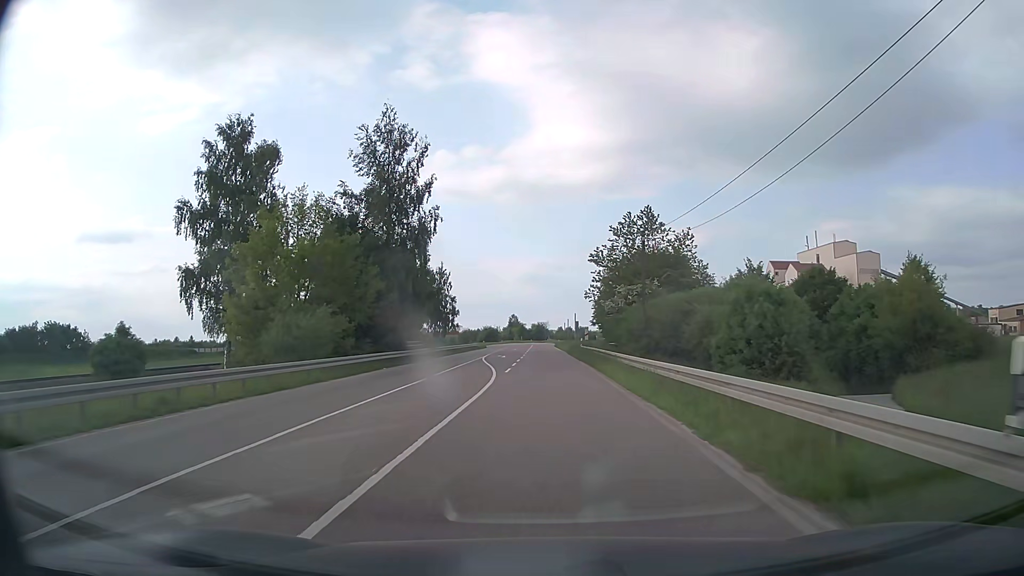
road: secondary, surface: asphalt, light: Day
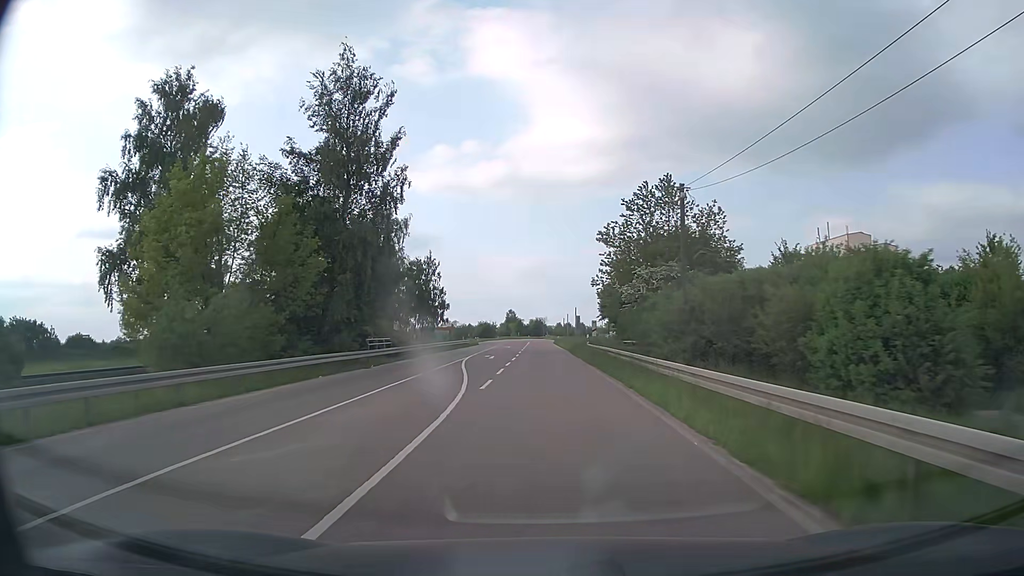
(0.0, +9.6) m; 0°
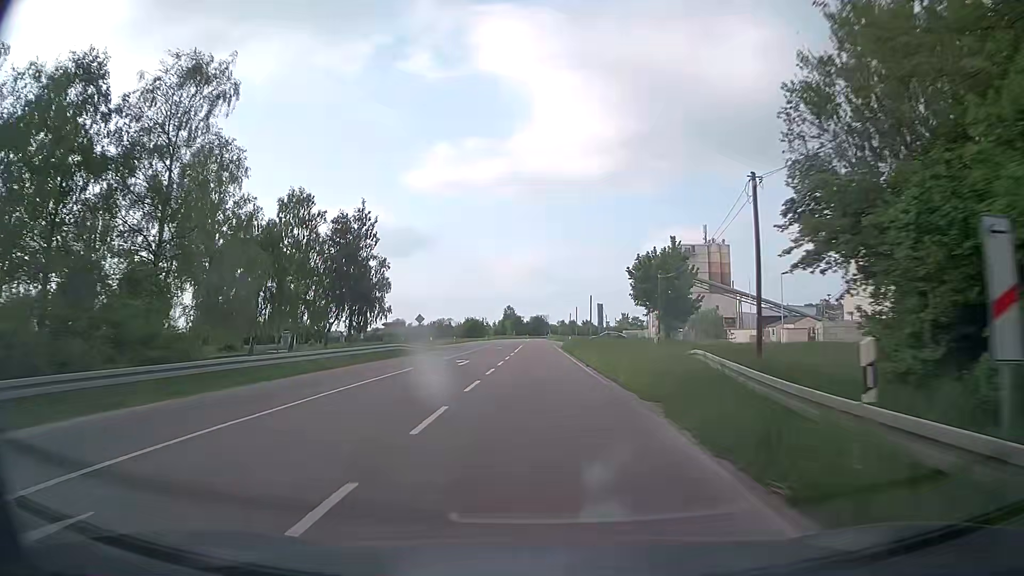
(0.0, +38.0) m; -1°
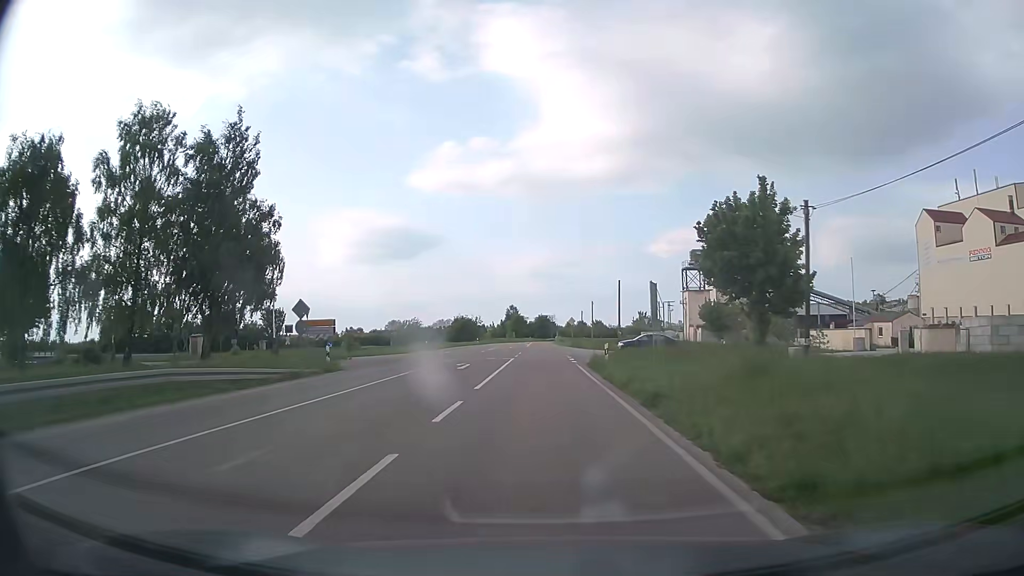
(+0.2, +28.4) m; 0°
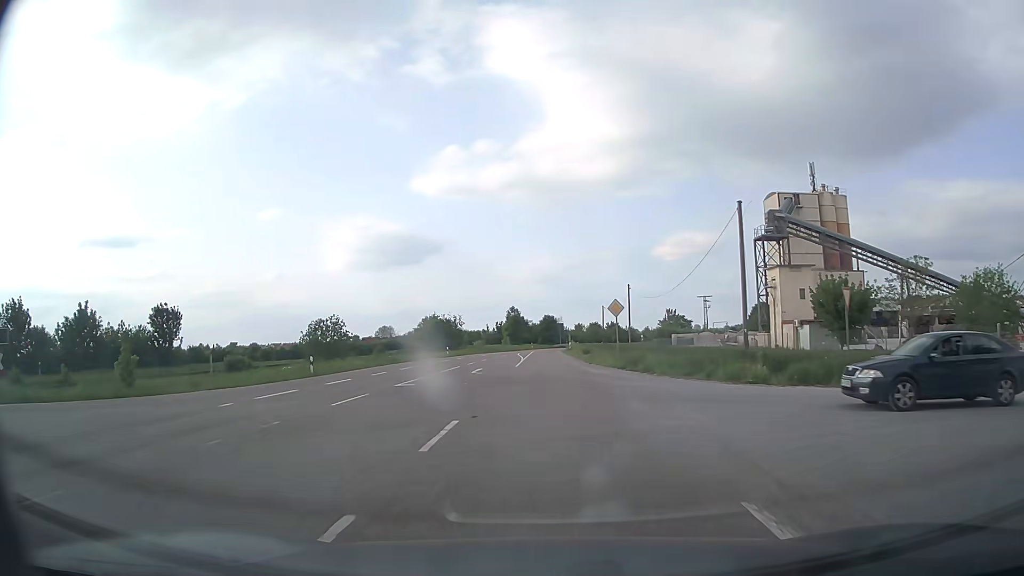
(-0.1, +38.0) m; -1°
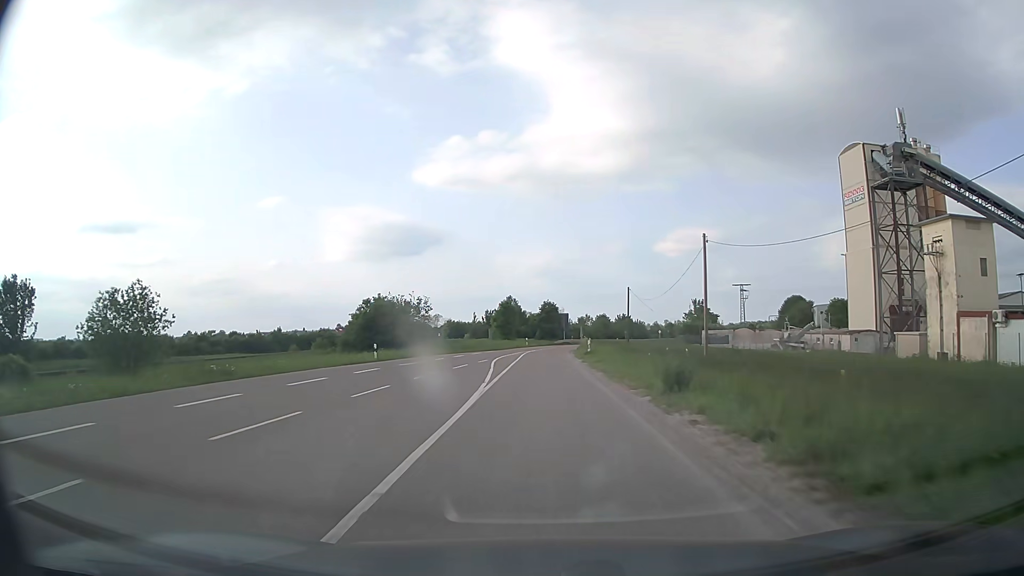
(+0.2, +29.2) m; 0°
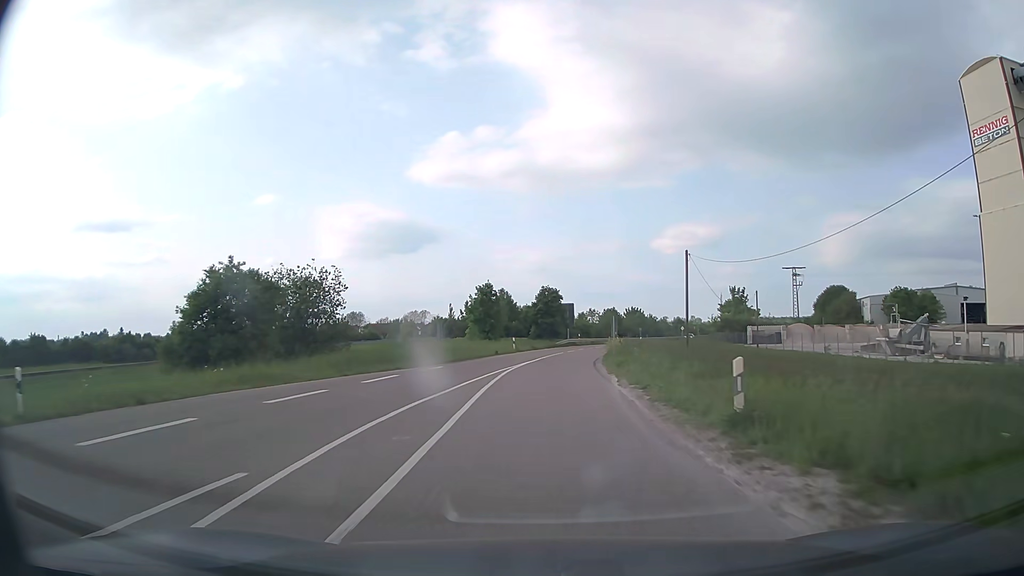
(-0.1, +28.8) m; 0°
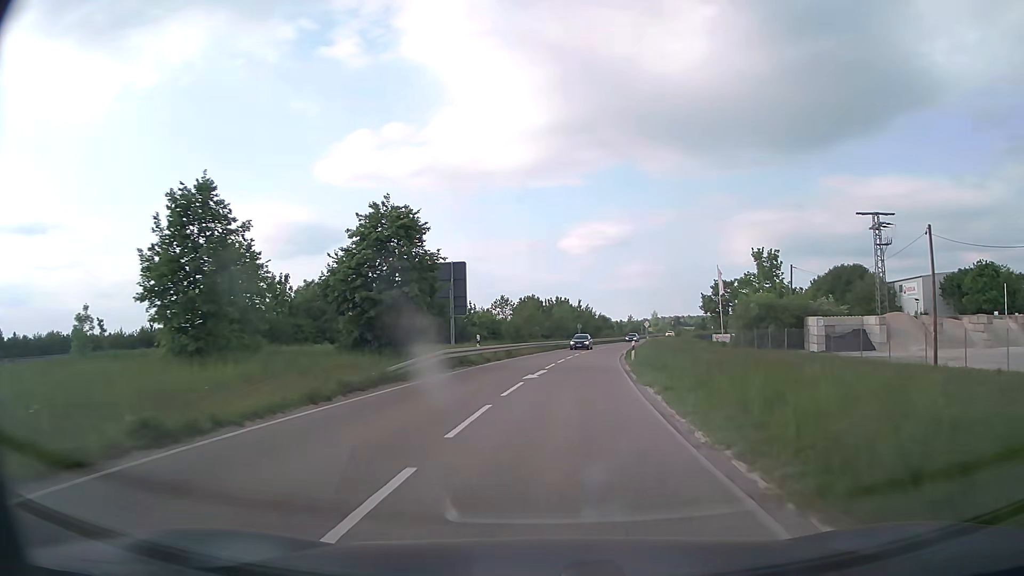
(+2.5, +47.6) m; +8°
(0, +10) (+1, +20) (+2, +30) (+3, +40) (+4, +50) (+6, +60) (+7, +70) (+9, +79) (+12, +89) (+14, +99) m
